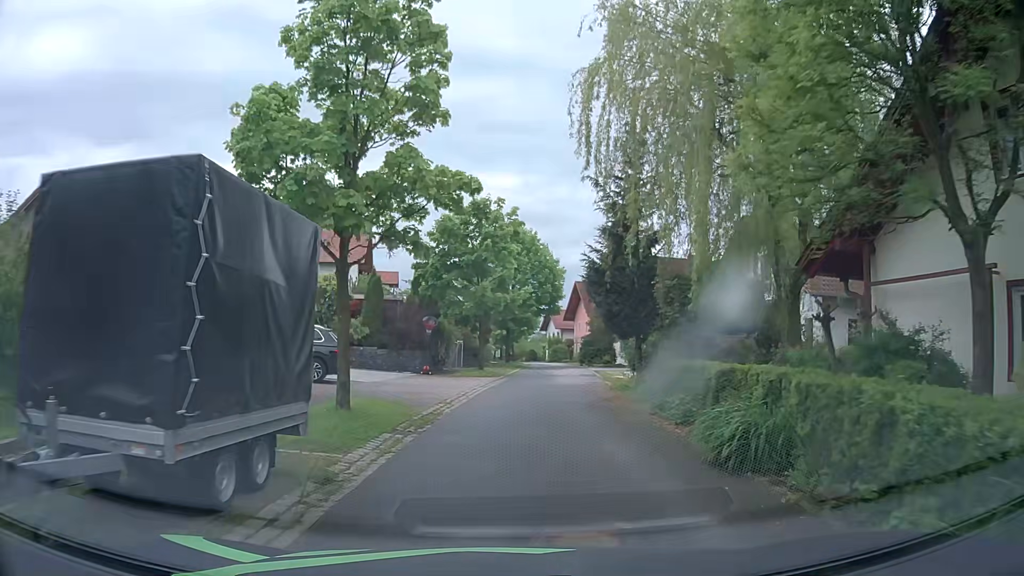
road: residential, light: Day
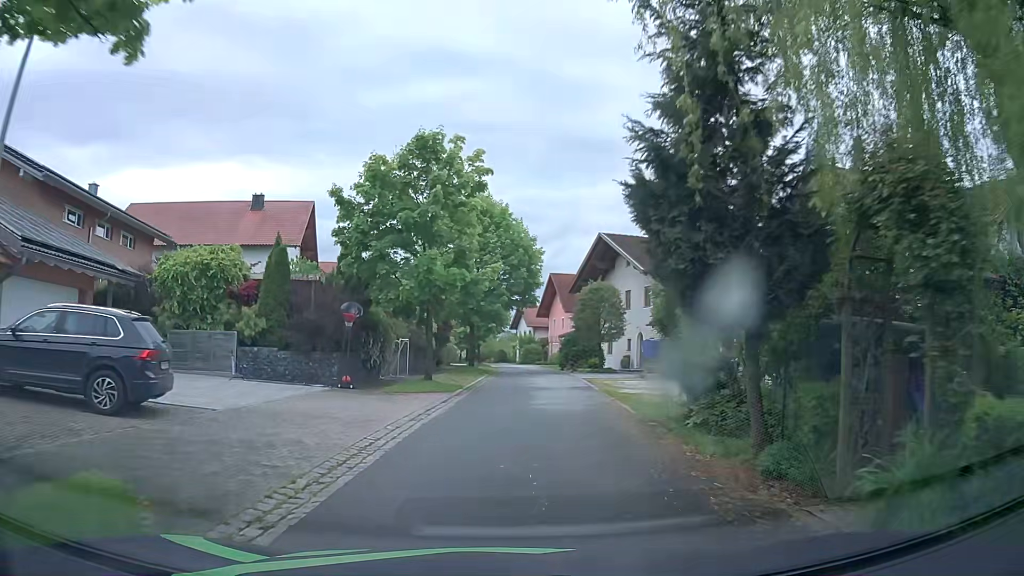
(+0.2, +9.6) m; +3°
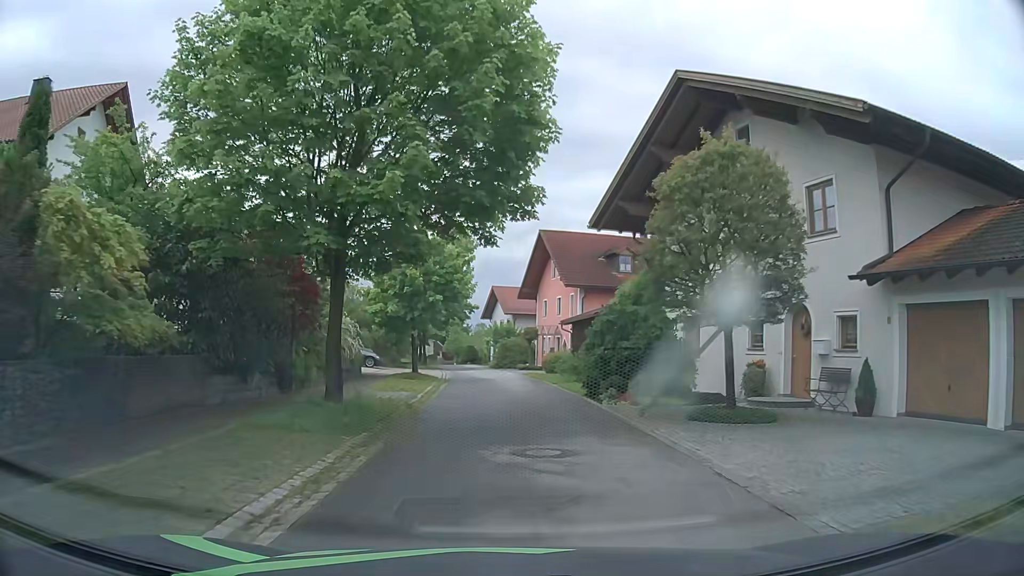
(+0.7, +26.1) m; +1°
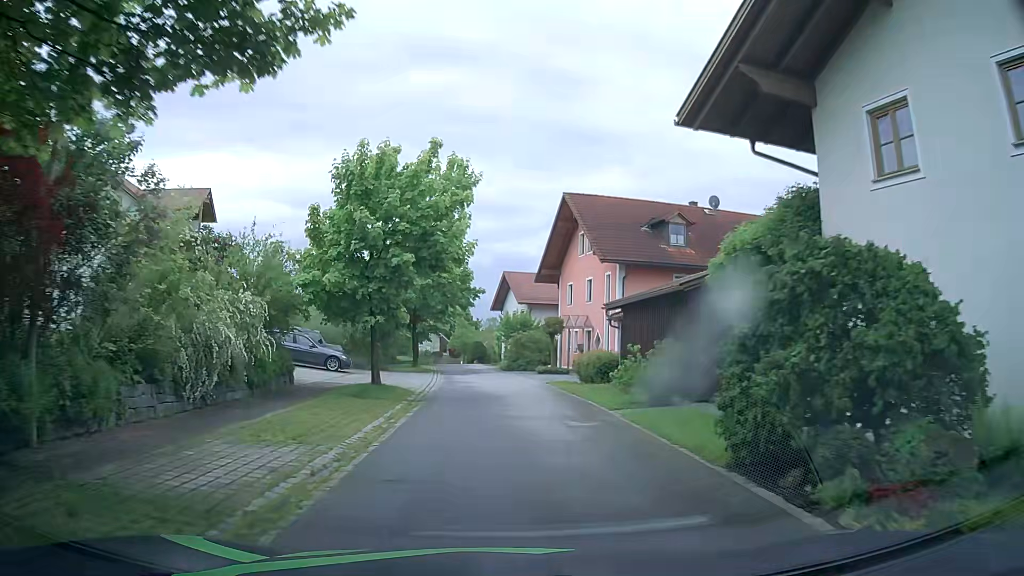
(+0.1, +11.3) m; 0°
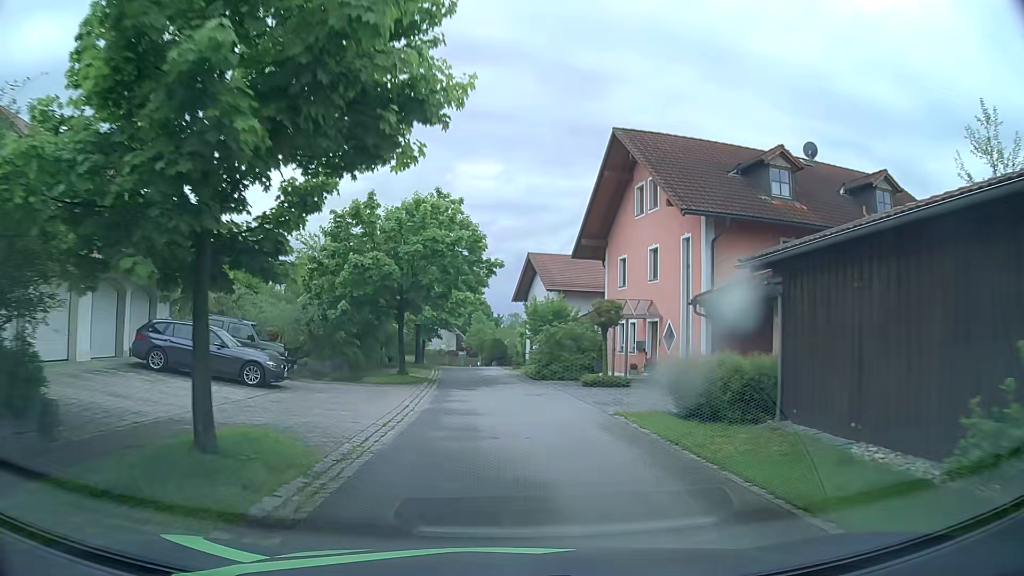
(-0.2, +11.8) m; -2°
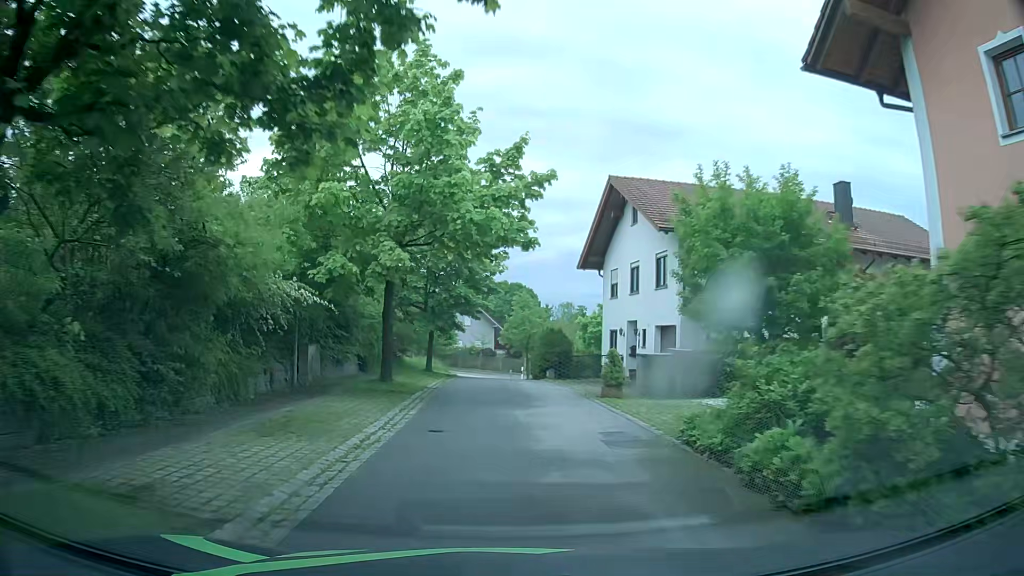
(-0.6, +23.2) m; -2°
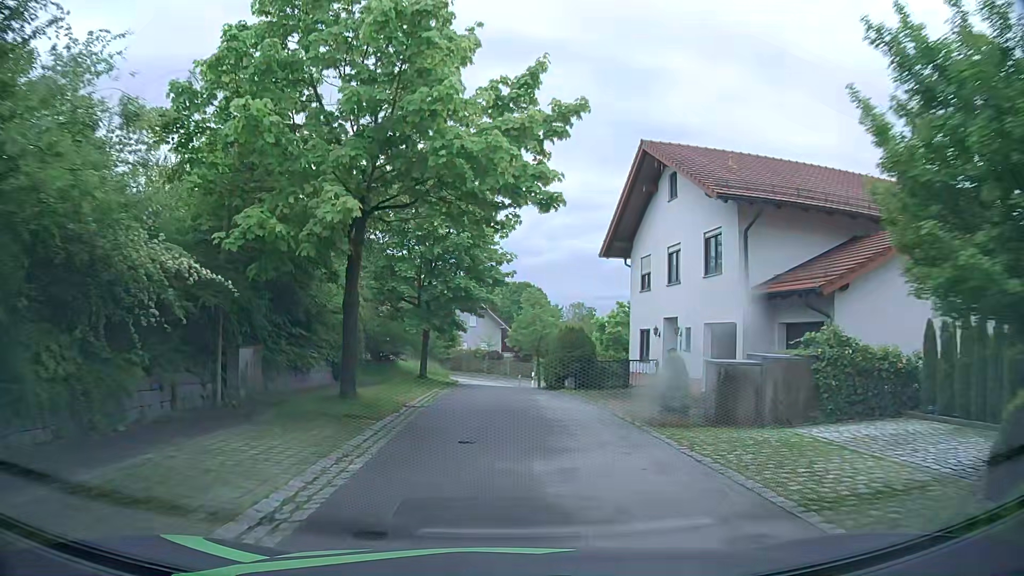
(-0.2, +5.6) m; -2°
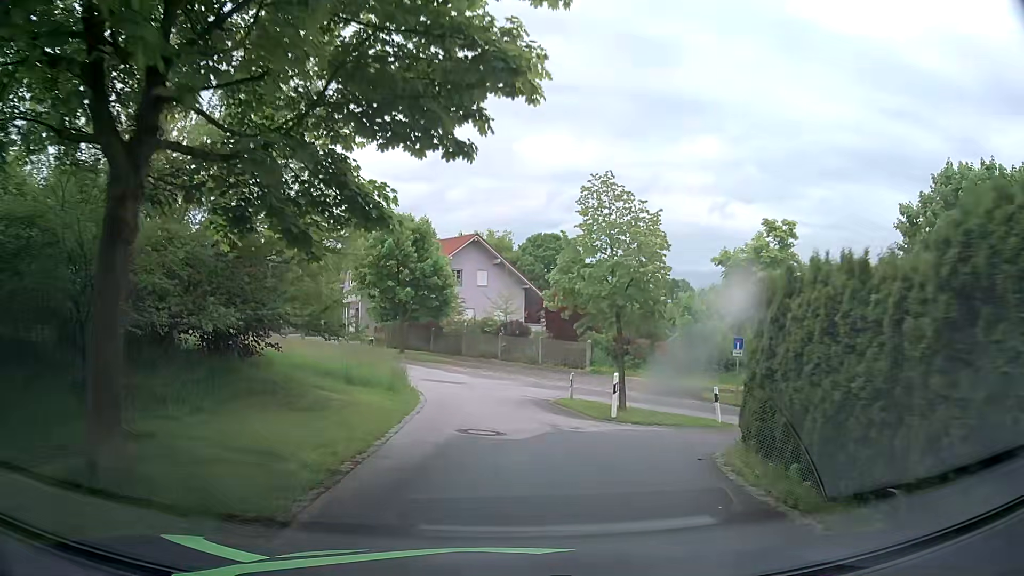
(-0.4, +25.2) m; -2°
(0, +10) (0, +20) (-3, +30) (-8, +38) (-16, +45) (-24, +51) (-31, +57) (-34, +67) (-29, +75) (-21, +80) m
